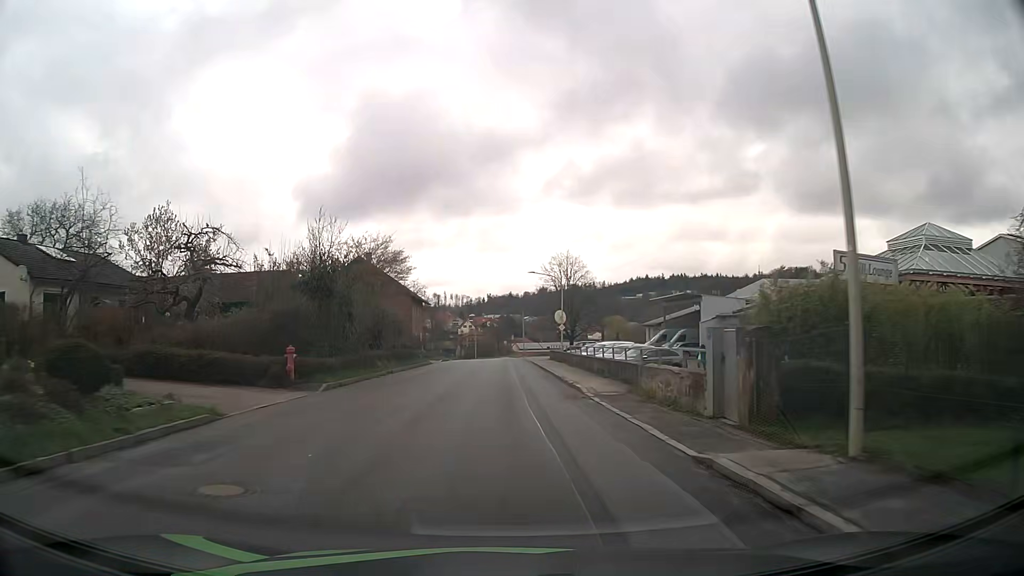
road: tertiary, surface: asphalt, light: Day
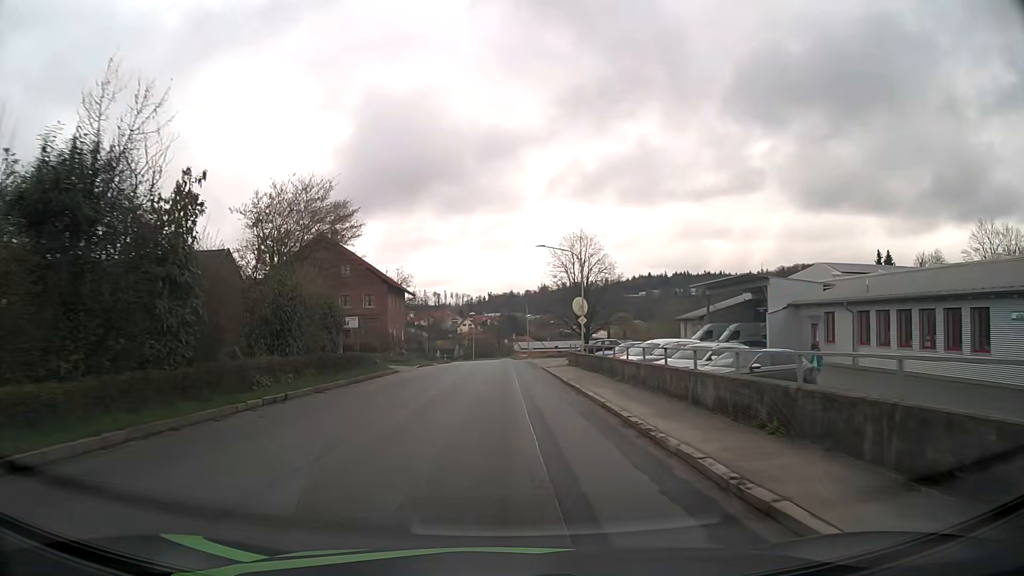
(0.0, +15.0) m; 0°
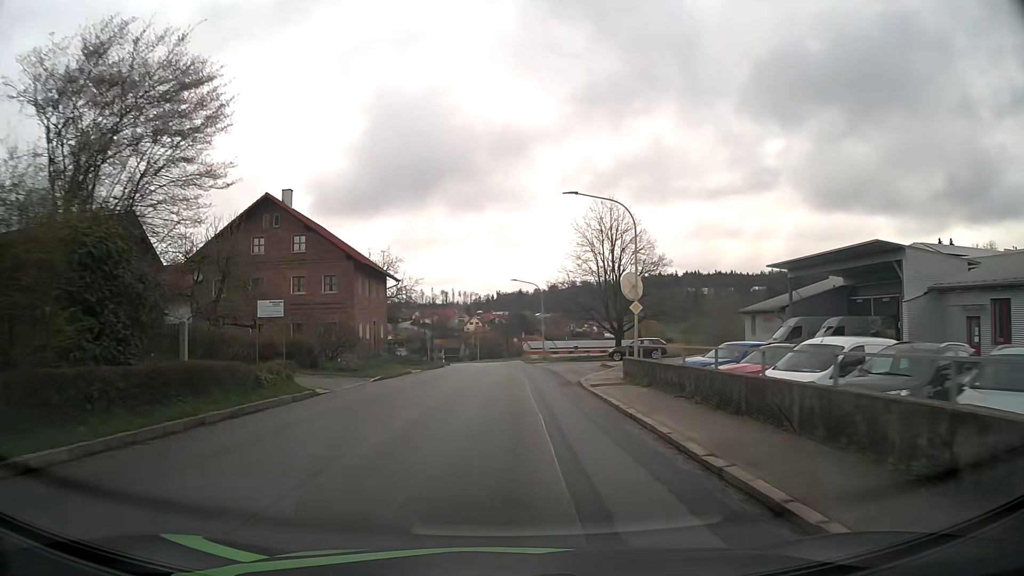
(-0.1, +15.1) m; -1°
